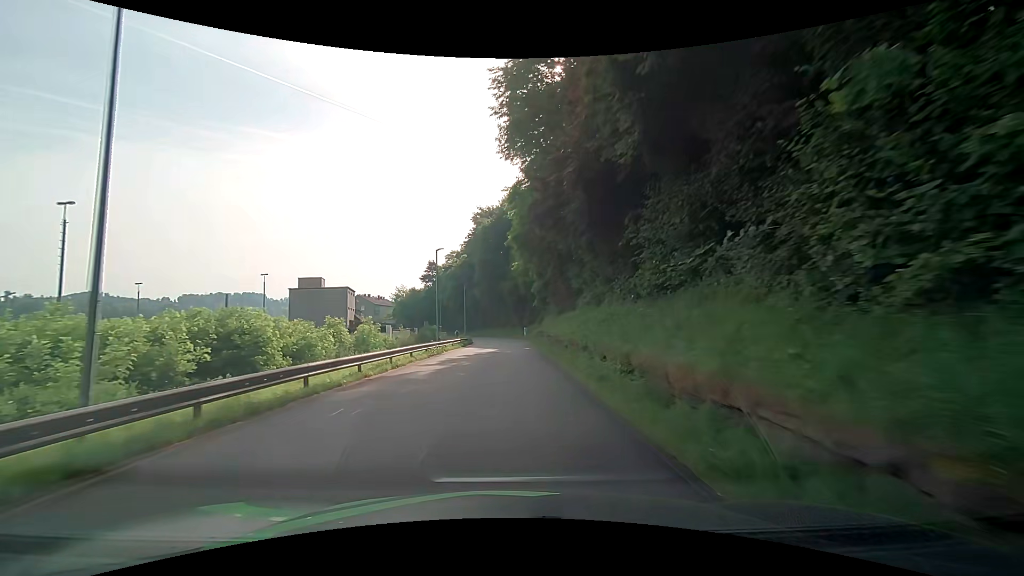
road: residential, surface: asphalt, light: Day
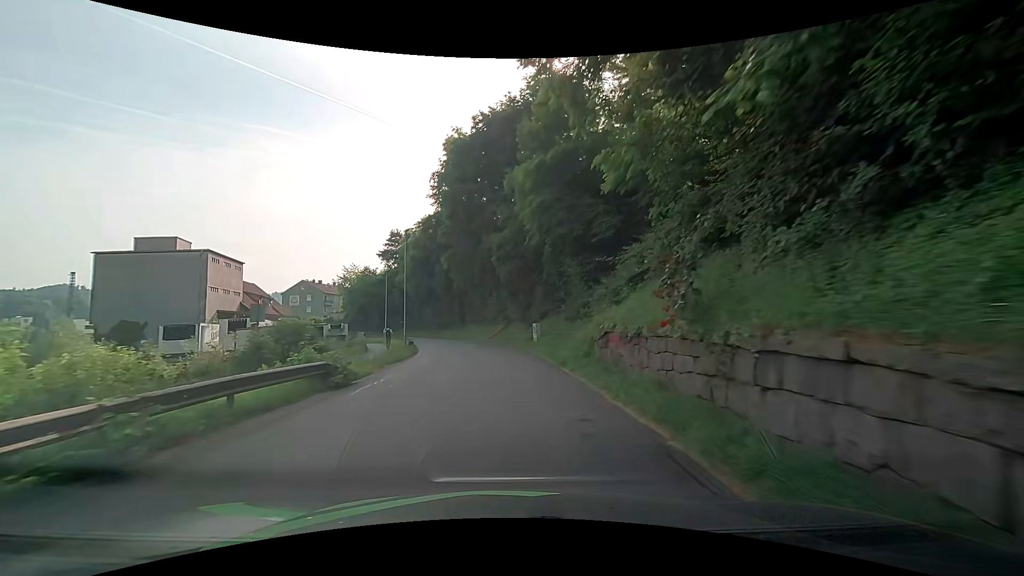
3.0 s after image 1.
(+0.3, +39.2) m; 0°
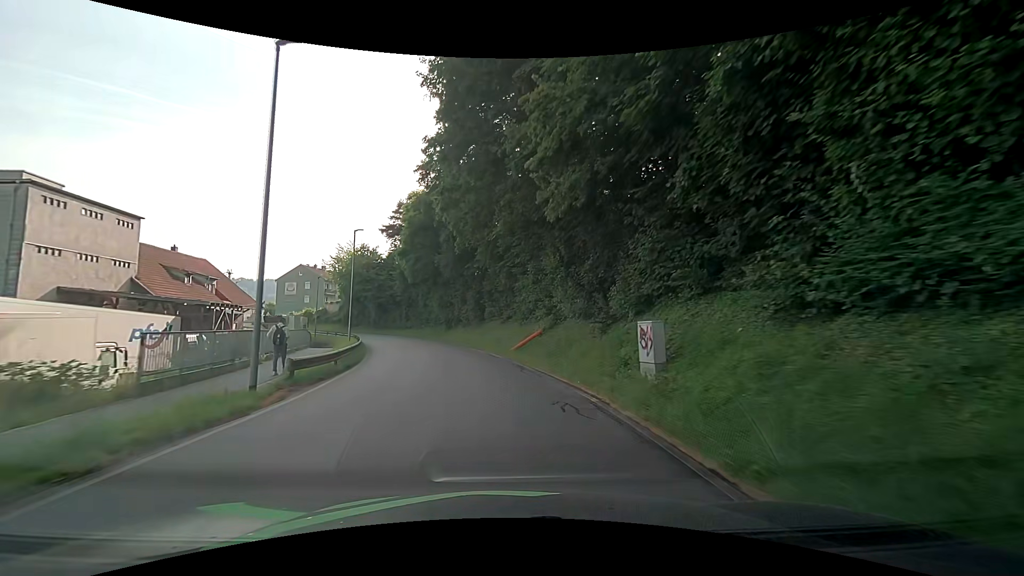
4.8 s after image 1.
(-0.3, +22.6) m; -3°
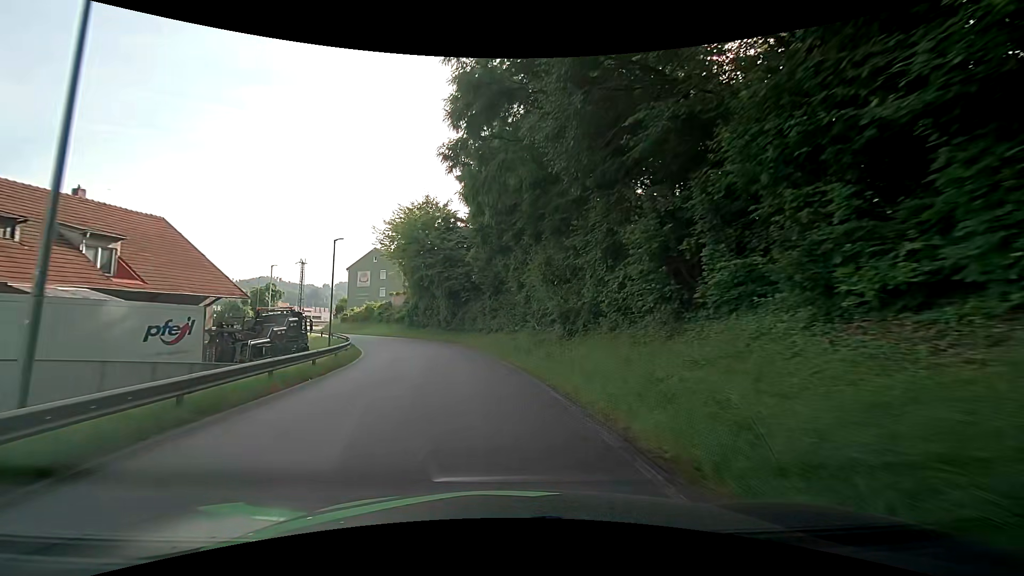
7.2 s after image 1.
(-3.3, +29.4) m; -14°
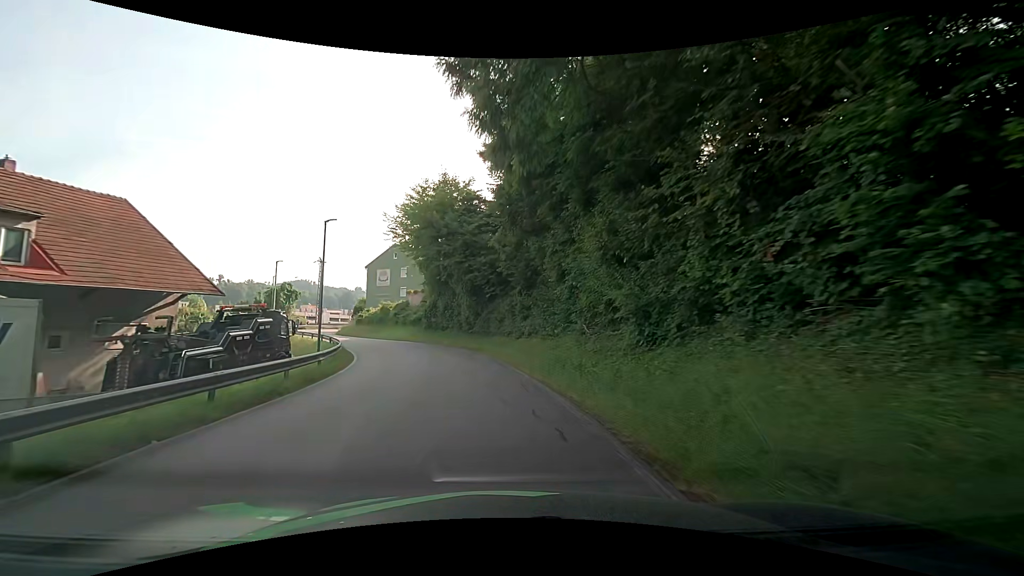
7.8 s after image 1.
(-0.2, +7.4) m; -3°
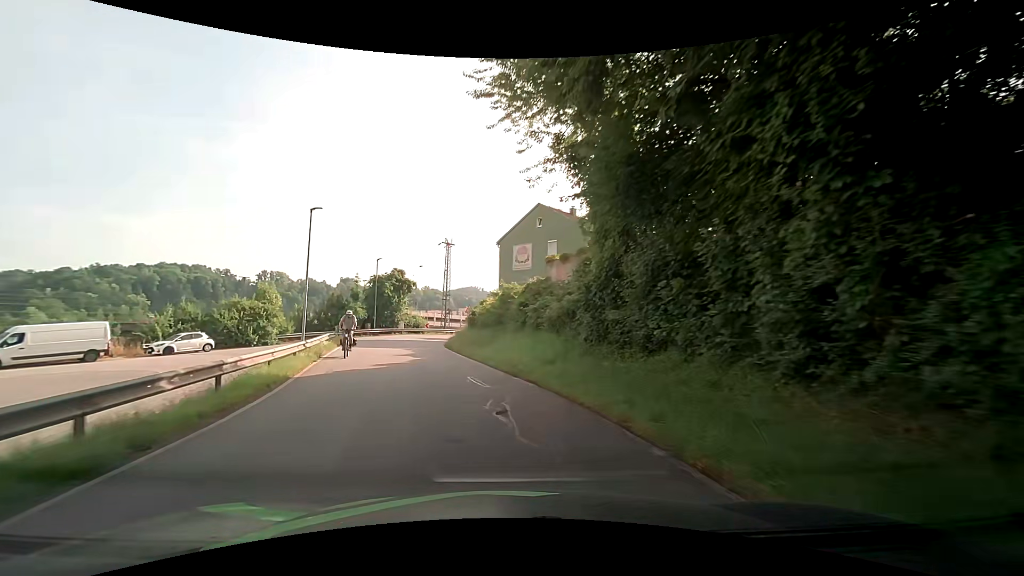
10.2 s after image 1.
(-4.1, +28.2) m; -18°
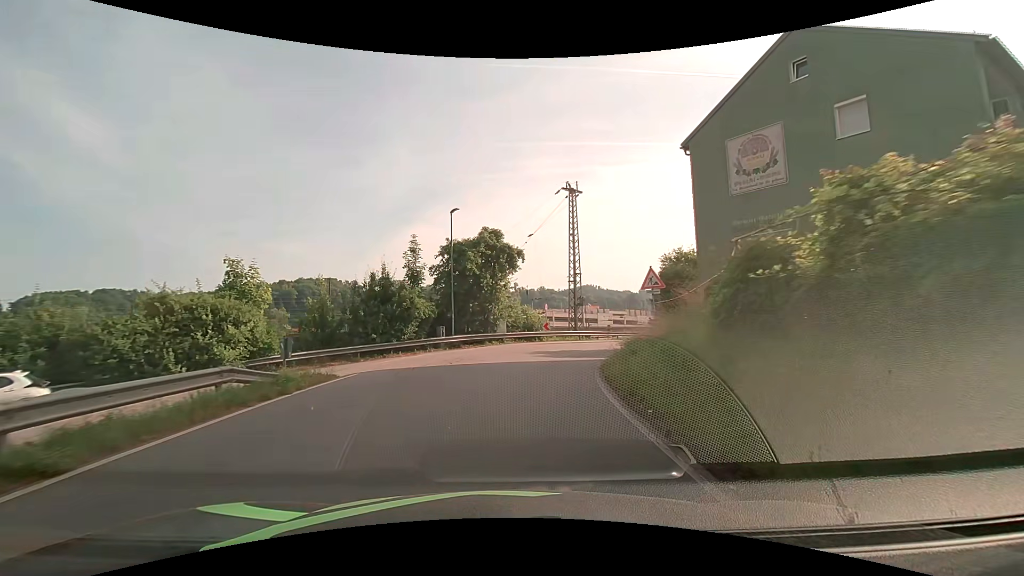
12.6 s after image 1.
(-4.0, +25.5) m; -14°
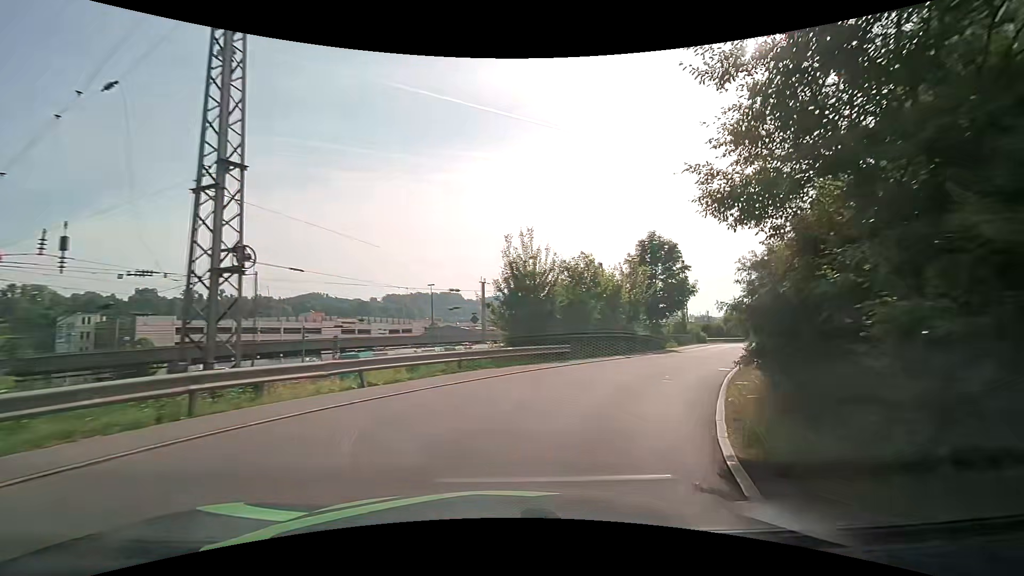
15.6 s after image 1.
(+4.2, +26.1) m; +29°
(+2, +10) (+6, +19) (+11, +28) (+16, +36) (+21, +45) (+26, +54) (+31, +62) (+38, +69) (+48, +72) (+58, +70) m
